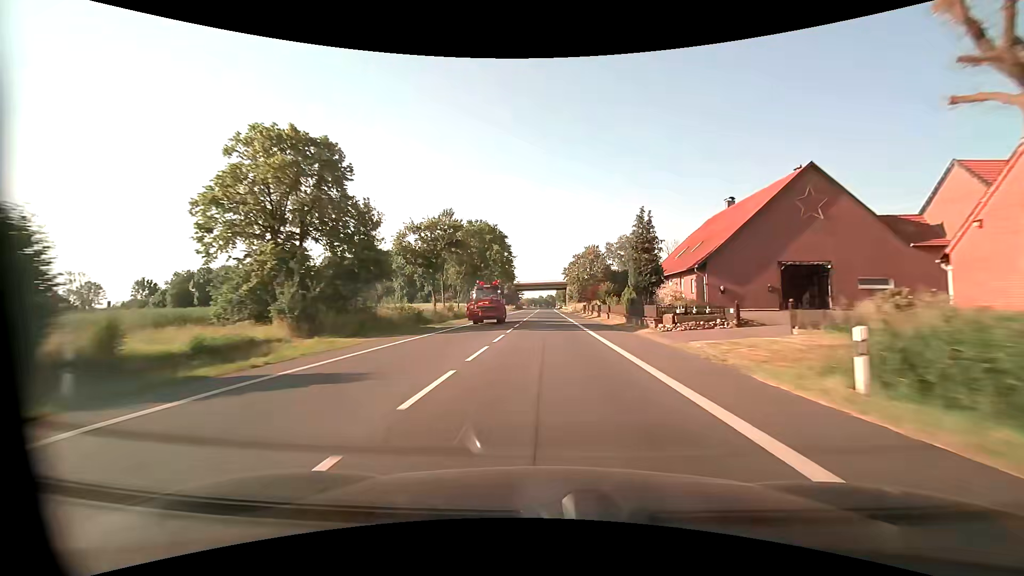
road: primary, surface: asphalt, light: Day
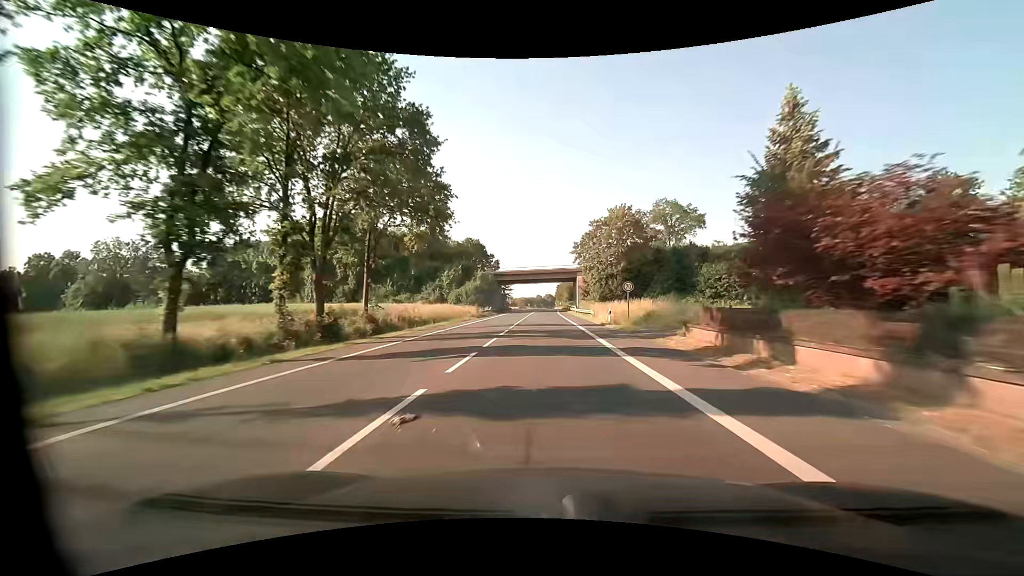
(0.0, +55.5) m; 0°
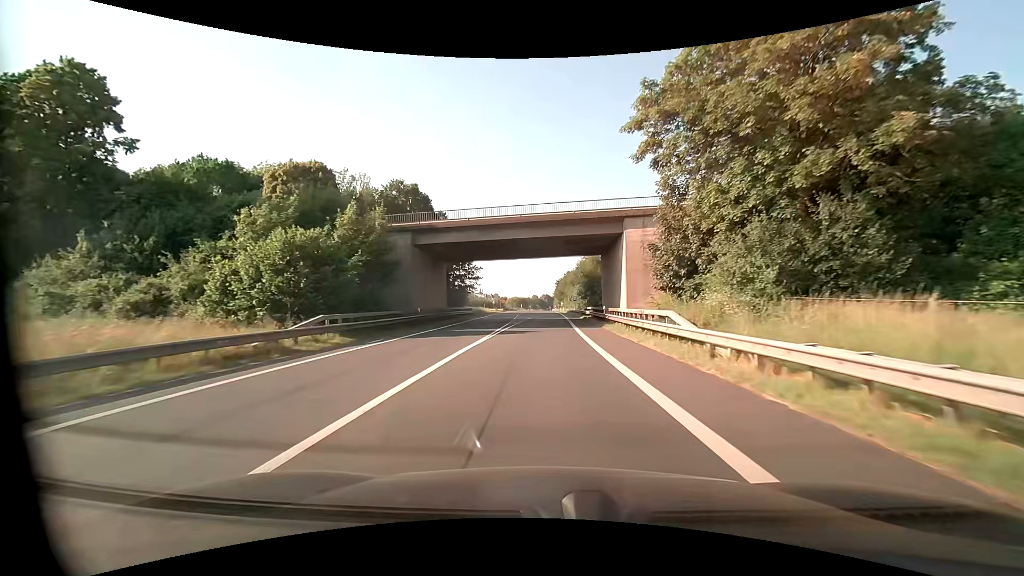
(+0.1, +59.0) m; 0°
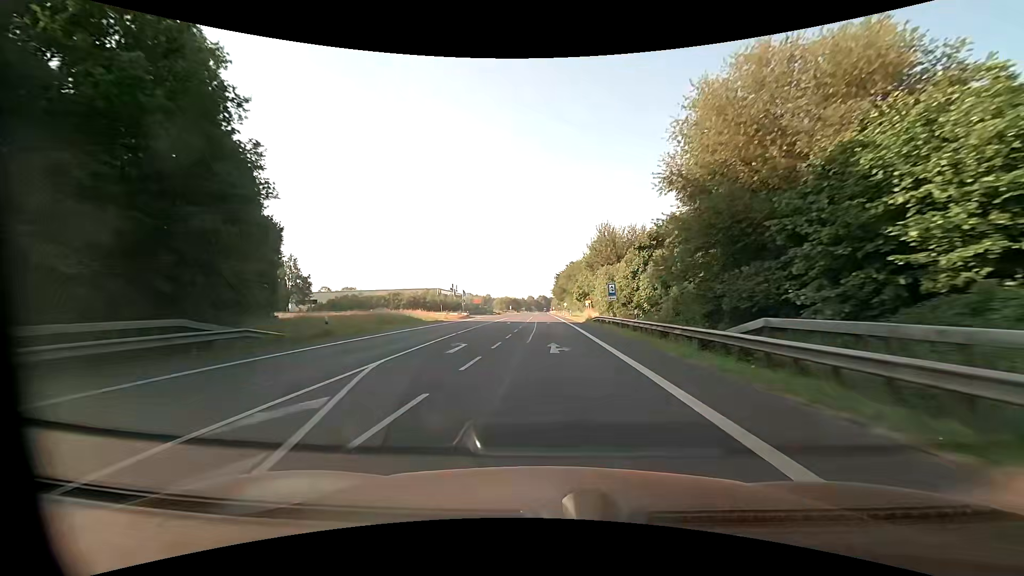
(+0.3, +54.5) m; +1°
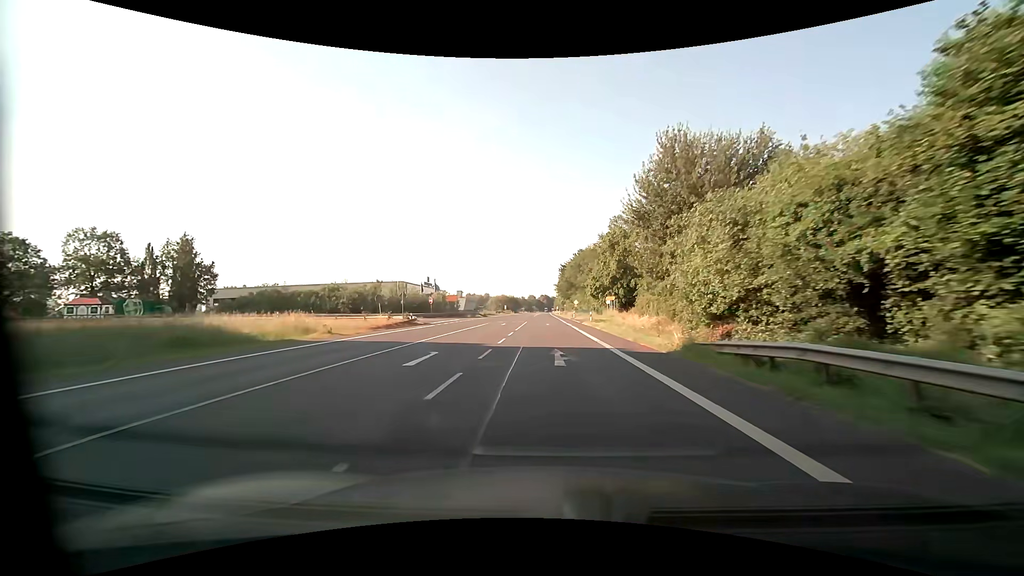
(-0.3, +33.4) m; 0°
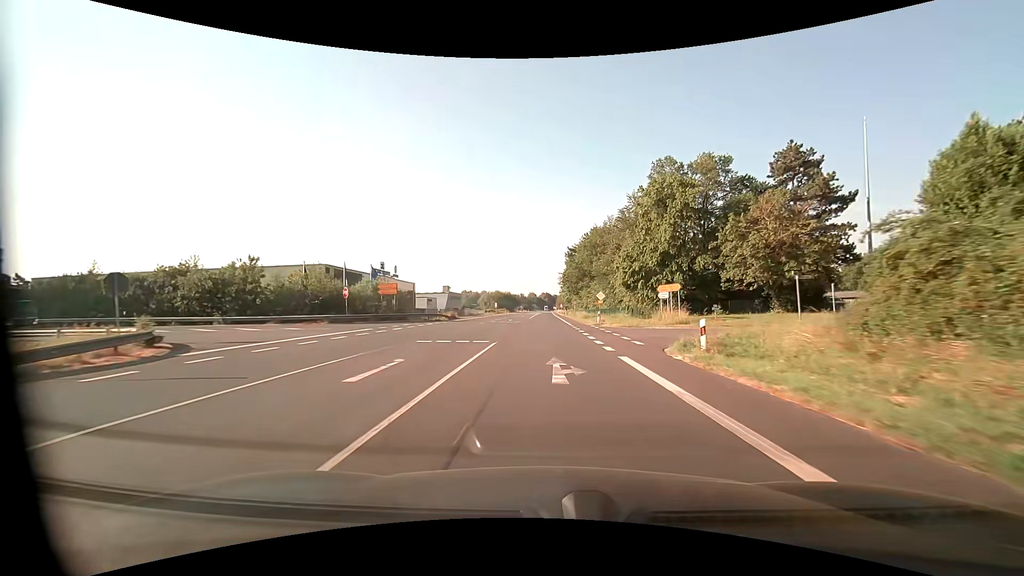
(-0.2, +33.6) m; -1°
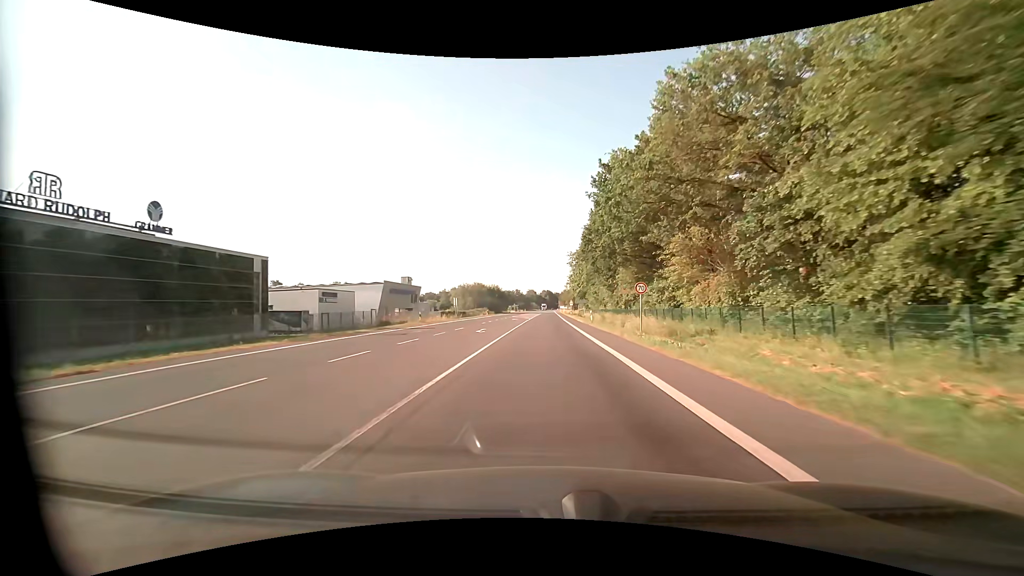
(+0.2, +56.3) m; 0°
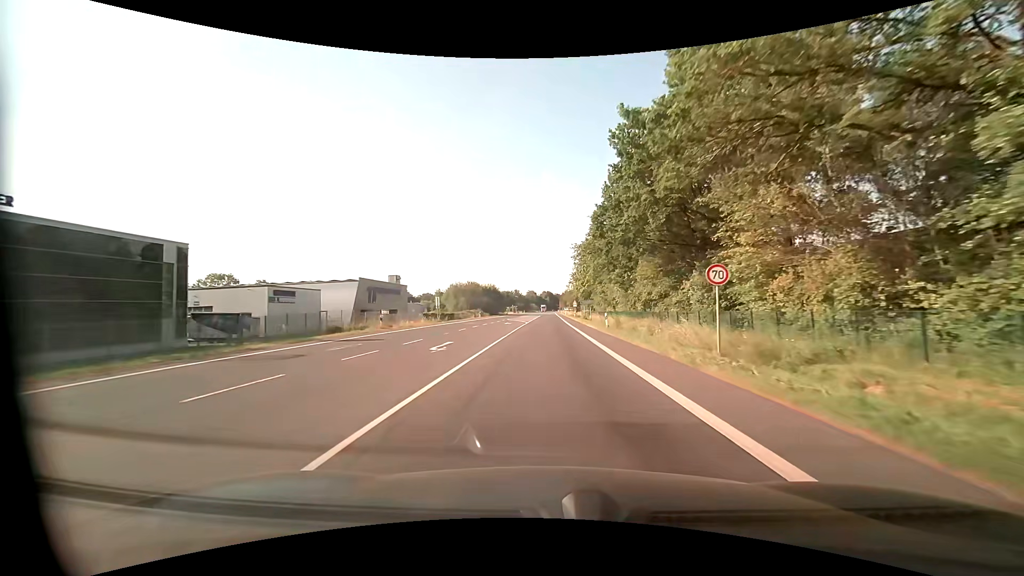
(0.0, +11.3) m; 0°
(0, +10) (0, +20) (0, +30) (0, +40) (0, +50) (0, +60) (0, +70) (+1, +80) (+1, +90) (+1, +100) m
